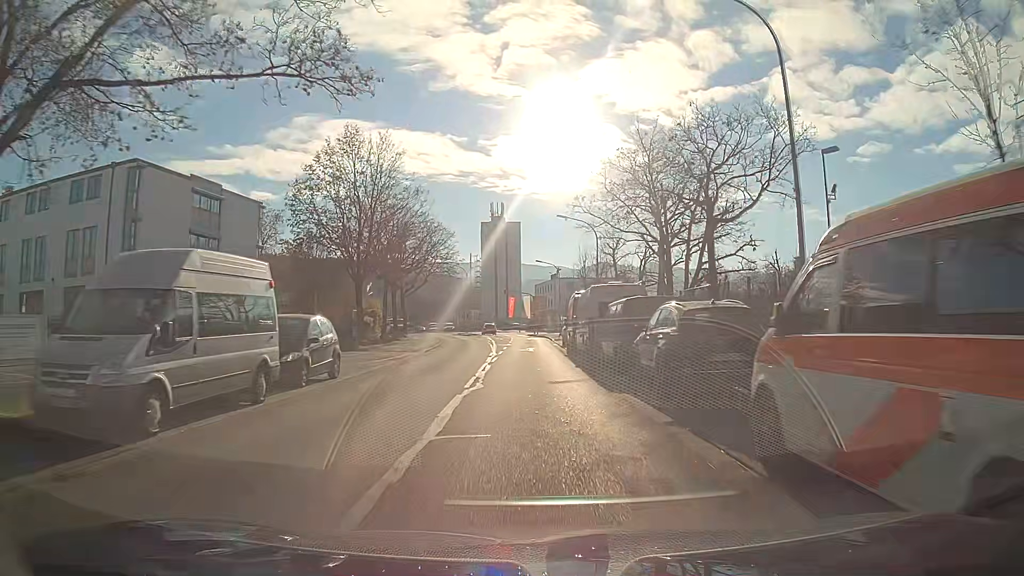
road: secondary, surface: asphalt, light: Day
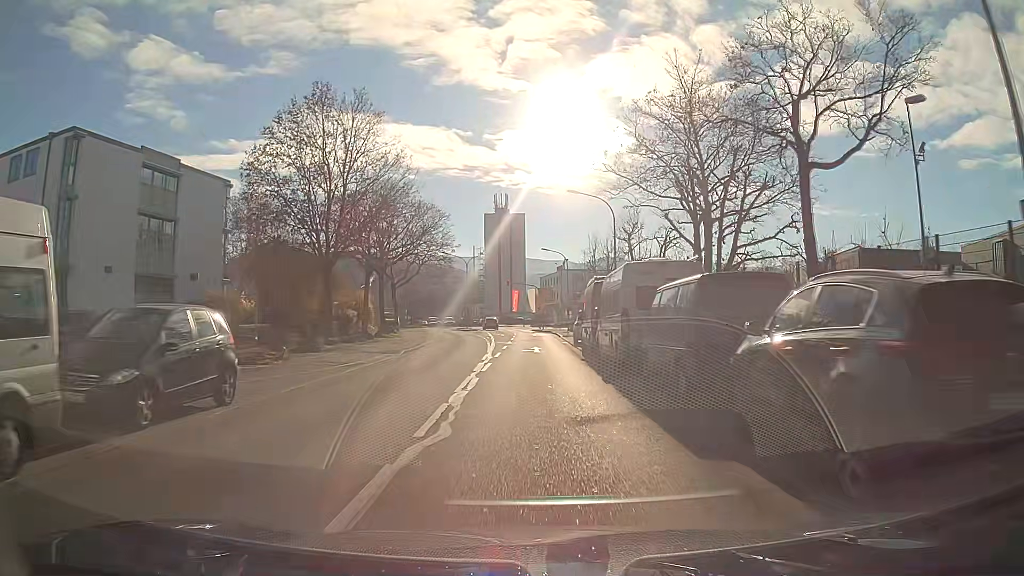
(0.0, +6.7) m; 0°
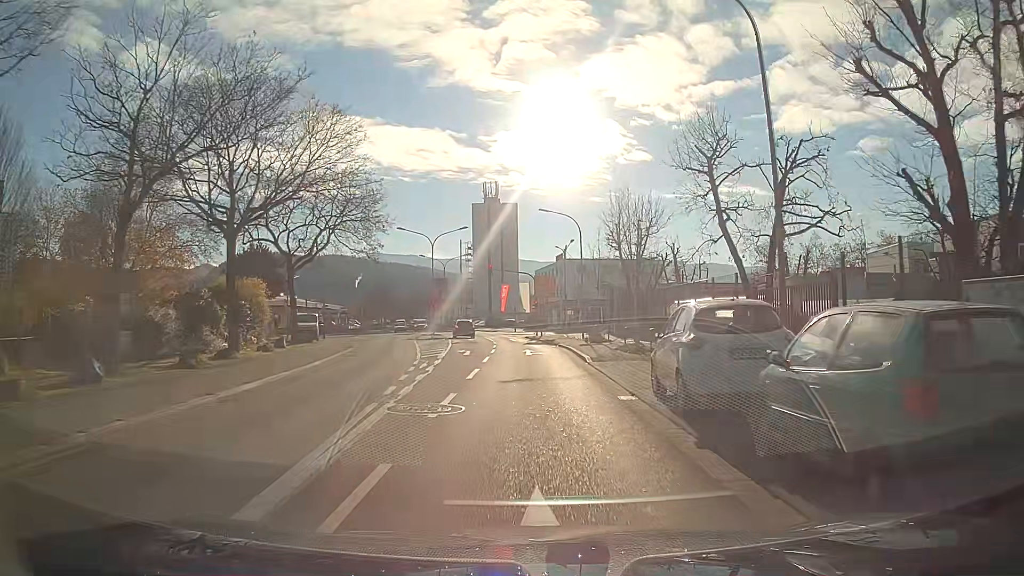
(0.0, +25.5) m; 0°
(0, +10) (0, +20) (0, +30) (0, +40) (-1, +50) (-3, +60) (-4, +70) (-6, +80) (-8, +89) (-11, +99) m
